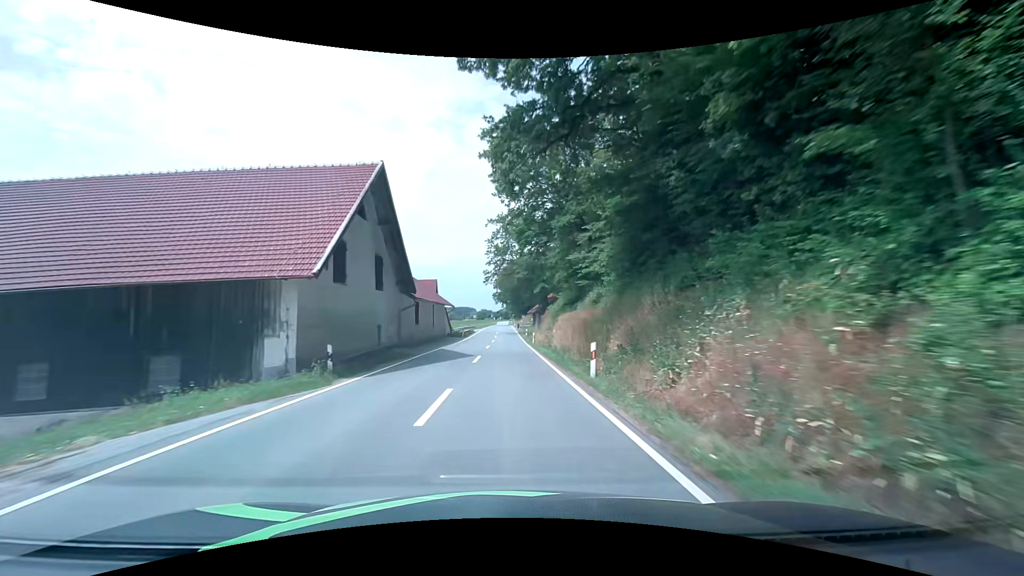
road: secondary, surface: asphalt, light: Day
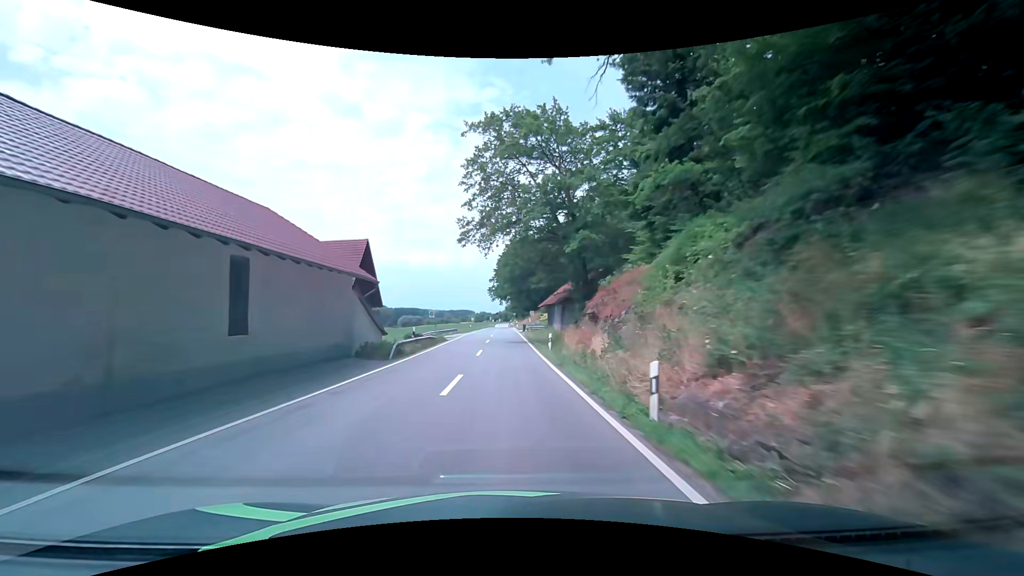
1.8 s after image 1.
(0.0, +33.0) m; +1°
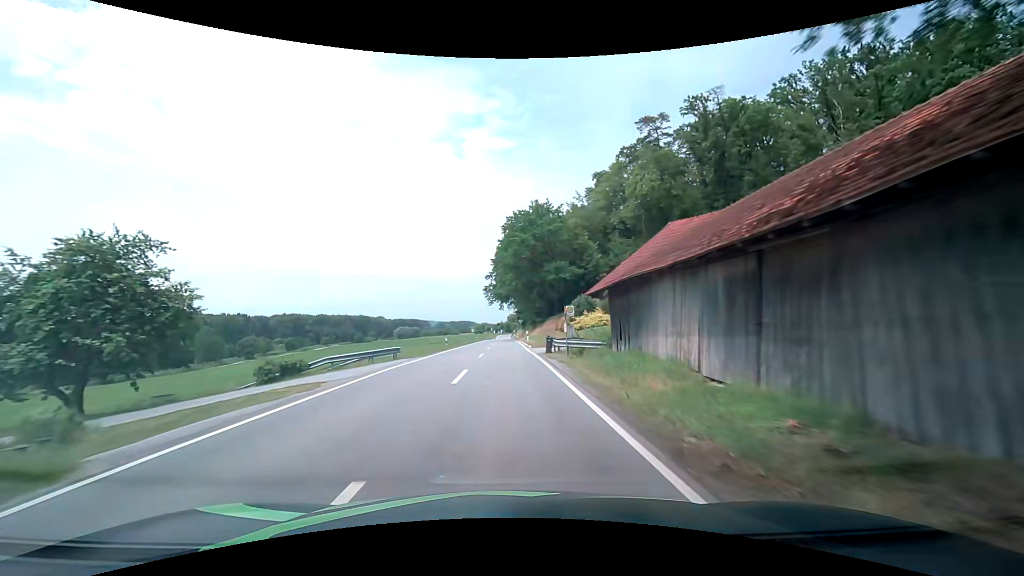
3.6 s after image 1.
(-0.7, +33.4) m; -1°
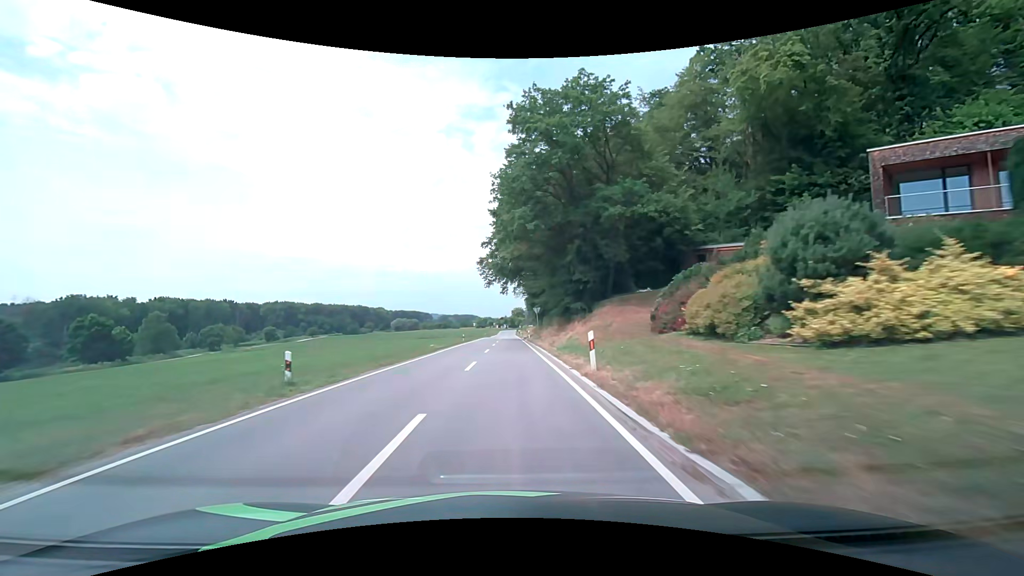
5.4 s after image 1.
(-0.3, +32.8) m; -1°
(0, +10) (0, +20) (0, +30) (0, +40) (0, +50) (0, +60) (0, +70) (0, +80) (0, +90) (+1, +100) m
